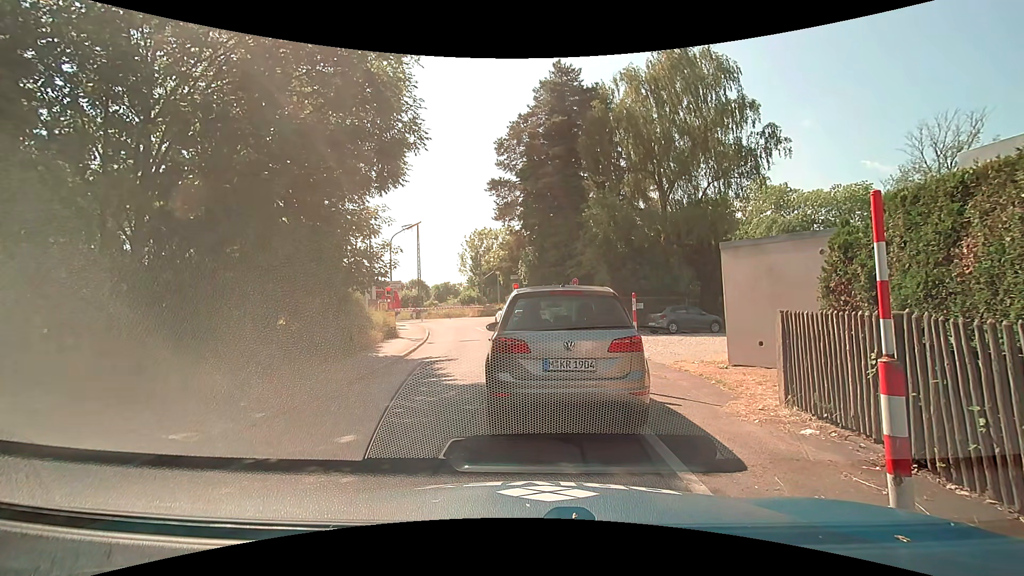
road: residential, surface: asphalt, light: Day
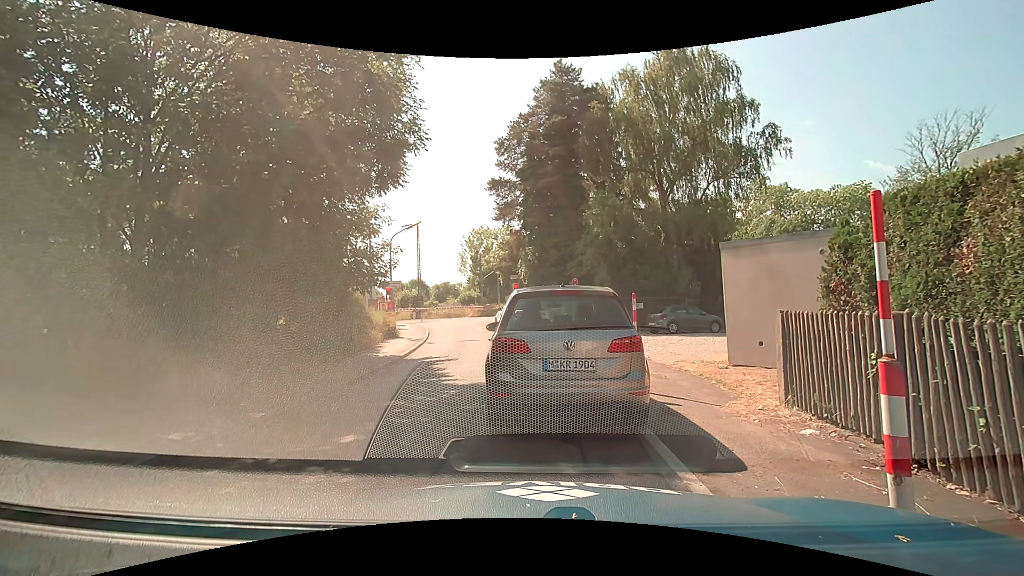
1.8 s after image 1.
(0.0, 0.0) m; 0°
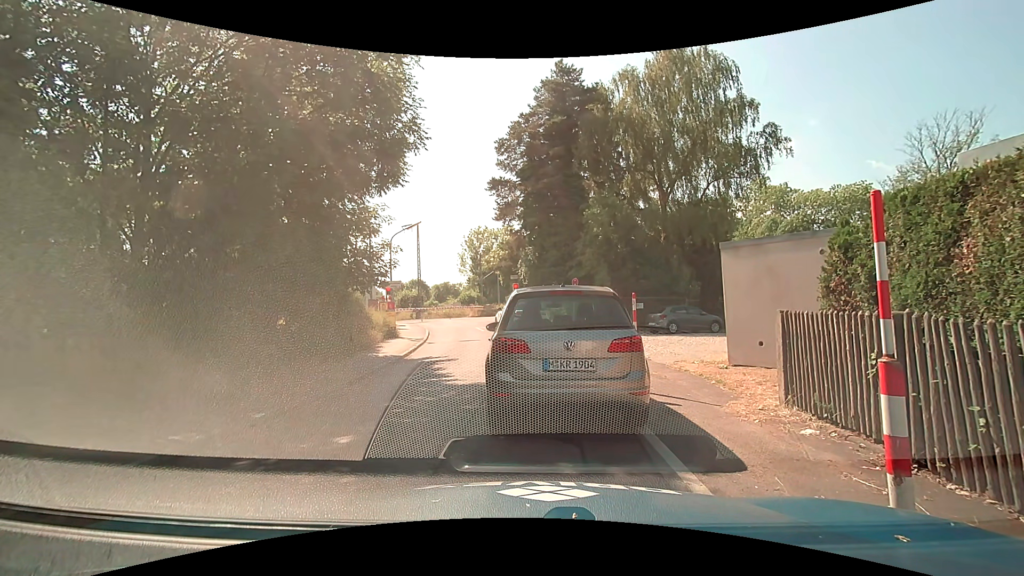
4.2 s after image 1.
(0.0, 0.0) m; 0°
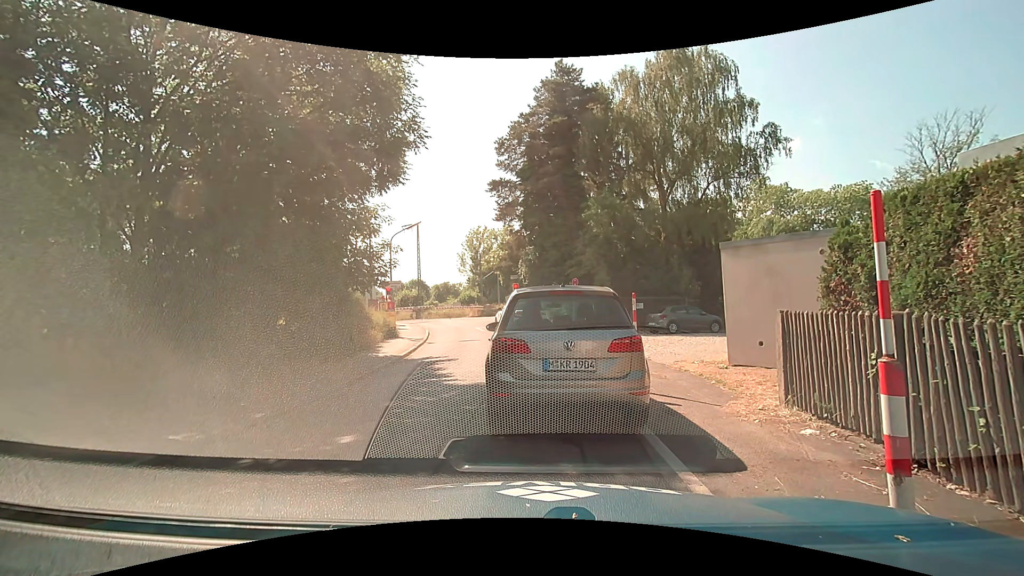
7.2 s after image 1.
(0.0, 0.0) m; 0°
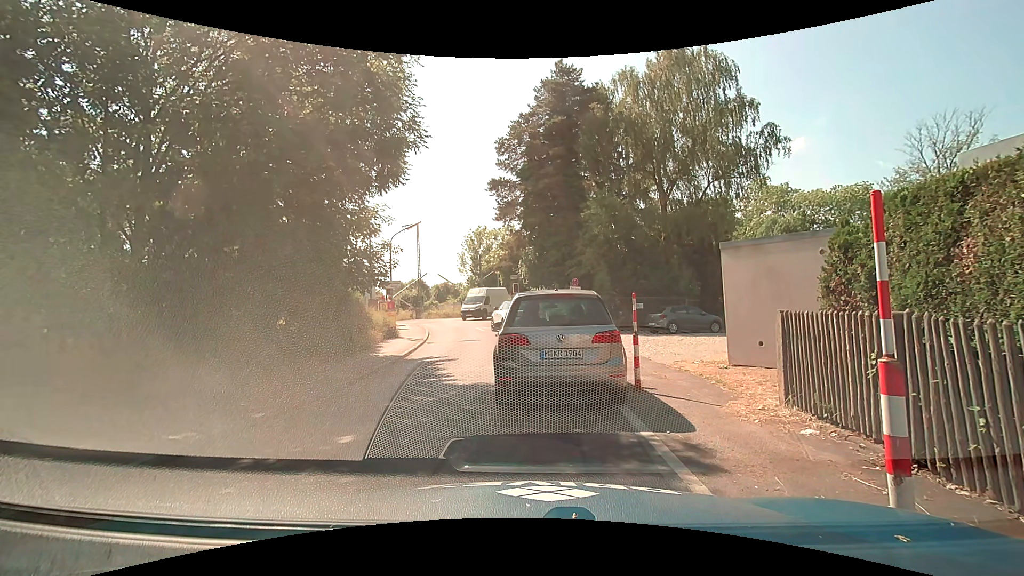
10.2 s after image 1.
(0.0, 0.0) m; 0°
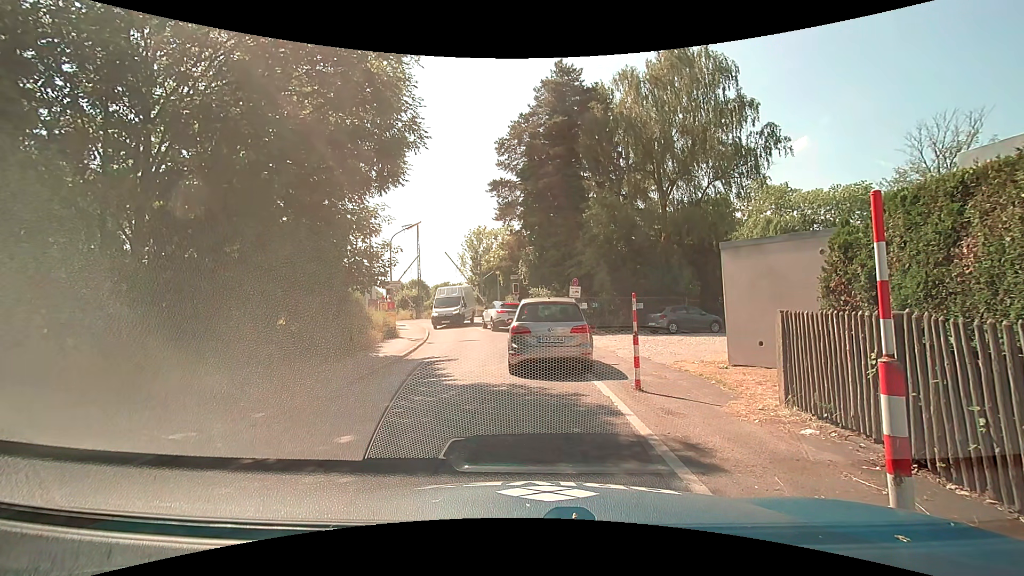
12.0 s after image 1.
(0.0, 0.0) m; 0°
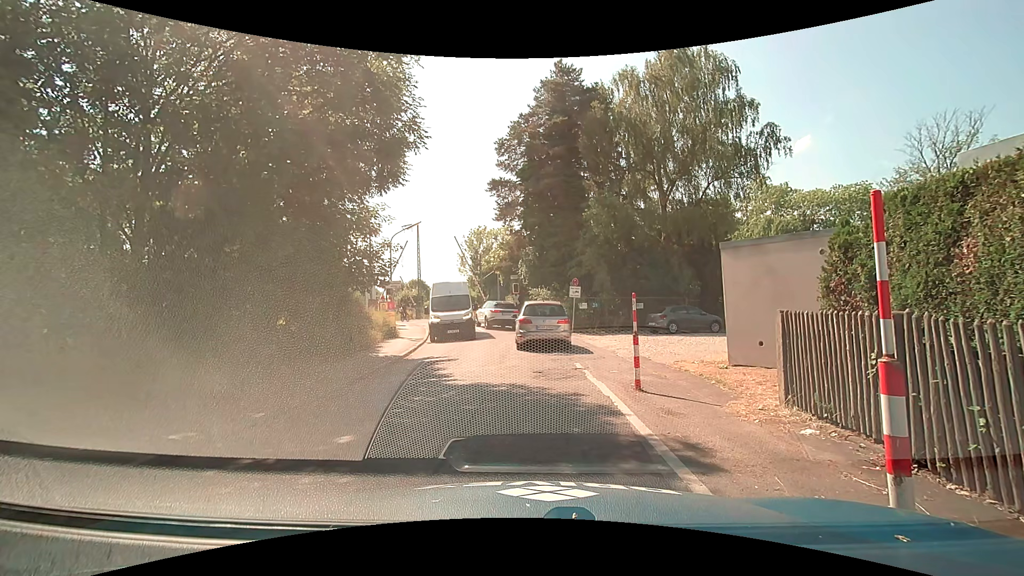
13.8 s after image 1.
(0.0, 0.0) m; 0°
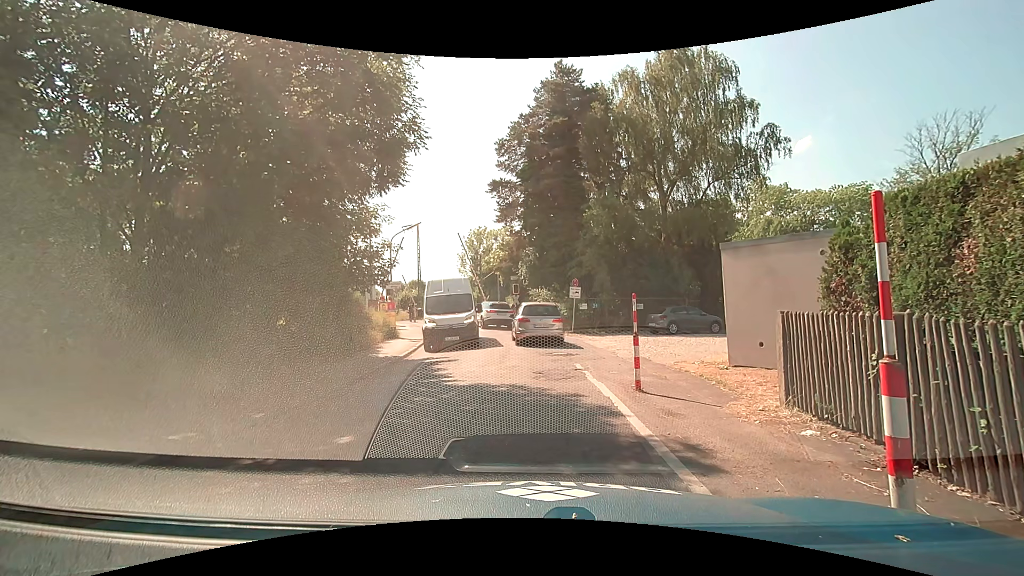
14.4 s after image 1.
(0.0, 0.0) m; 0°
